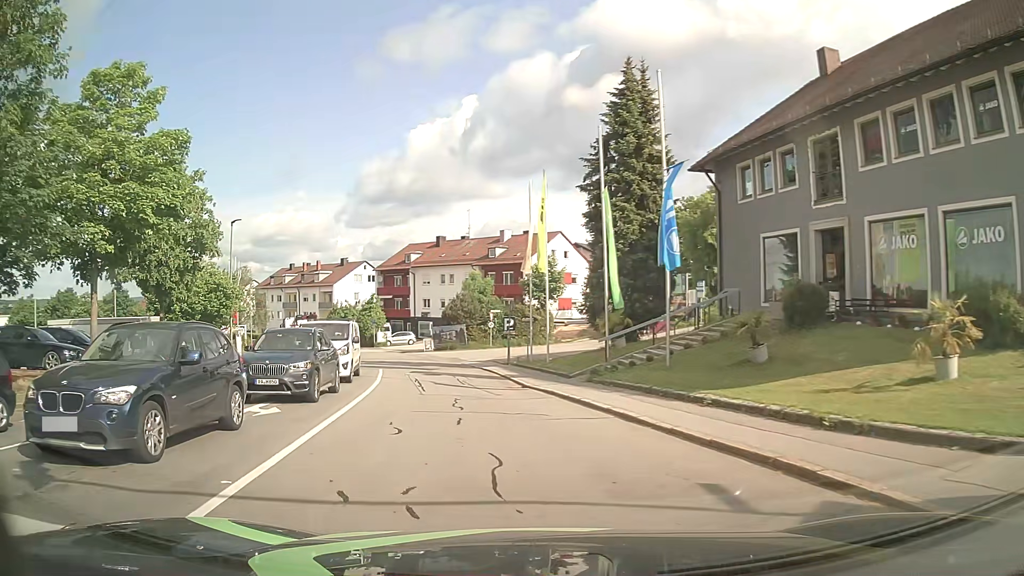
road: residential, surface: asphalt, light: Day
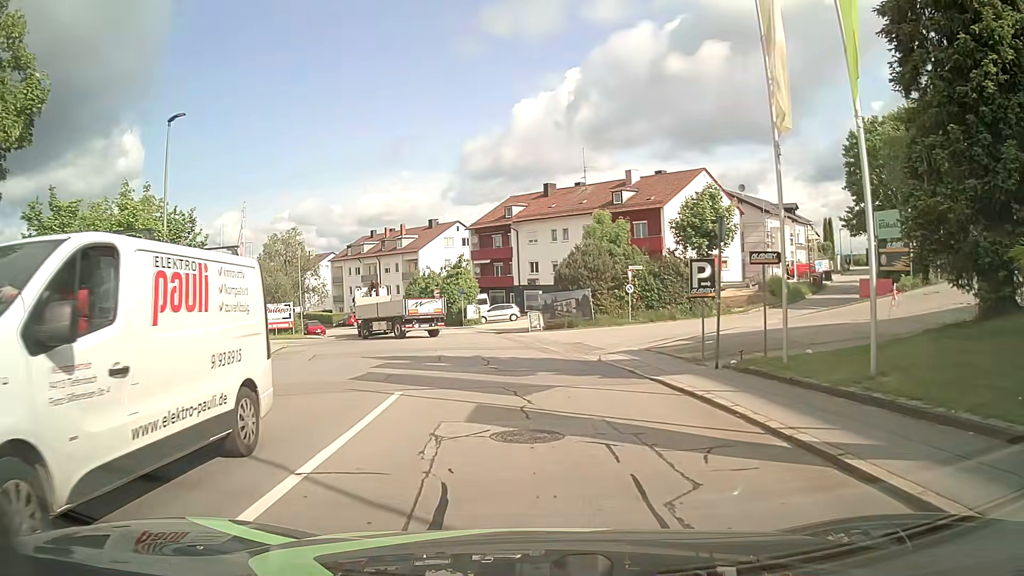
(-2.0, +18.1) m; -8°
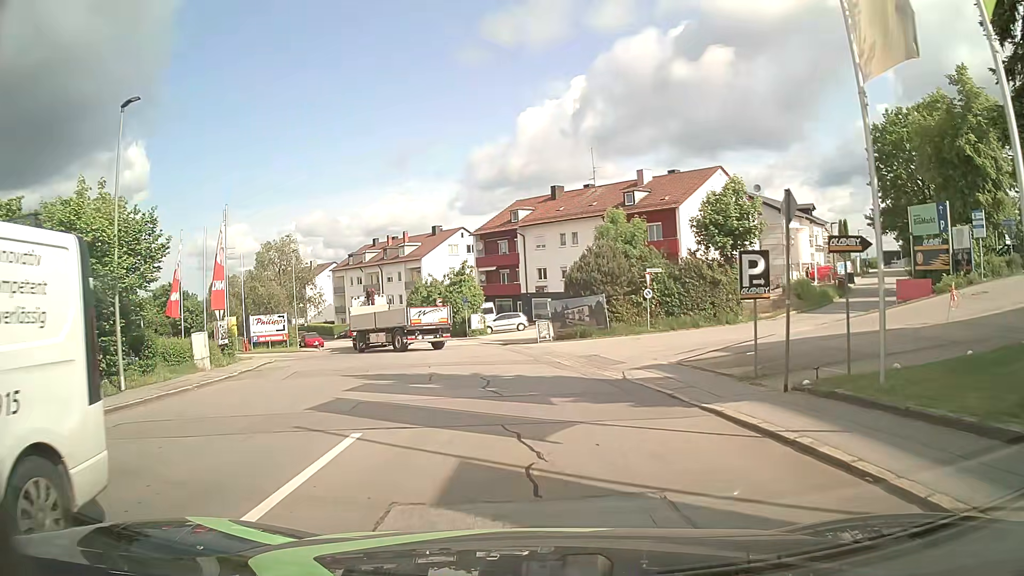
(0.0, +3.3) m; -1°
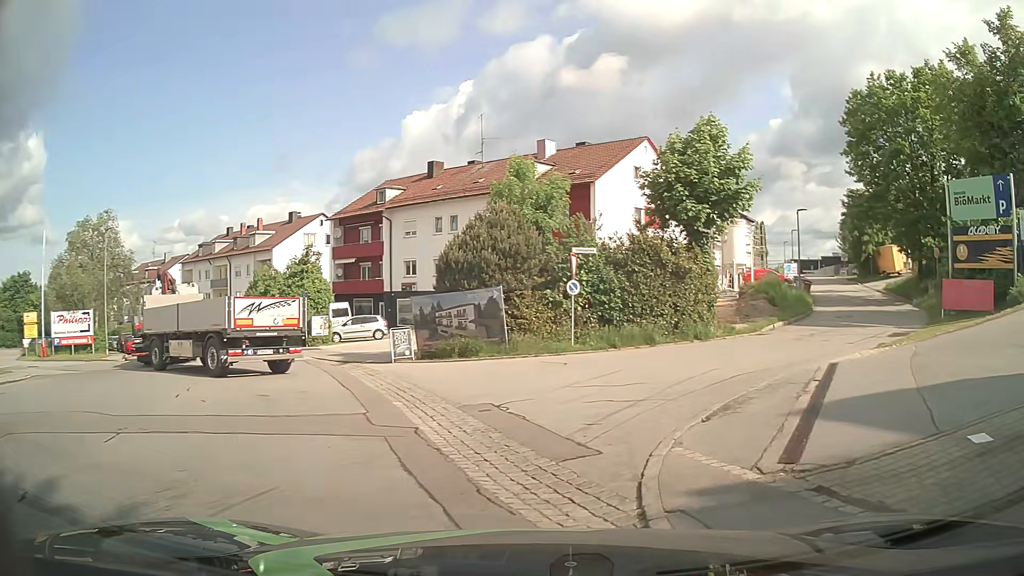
(+0.3, +12.3) m; +10°
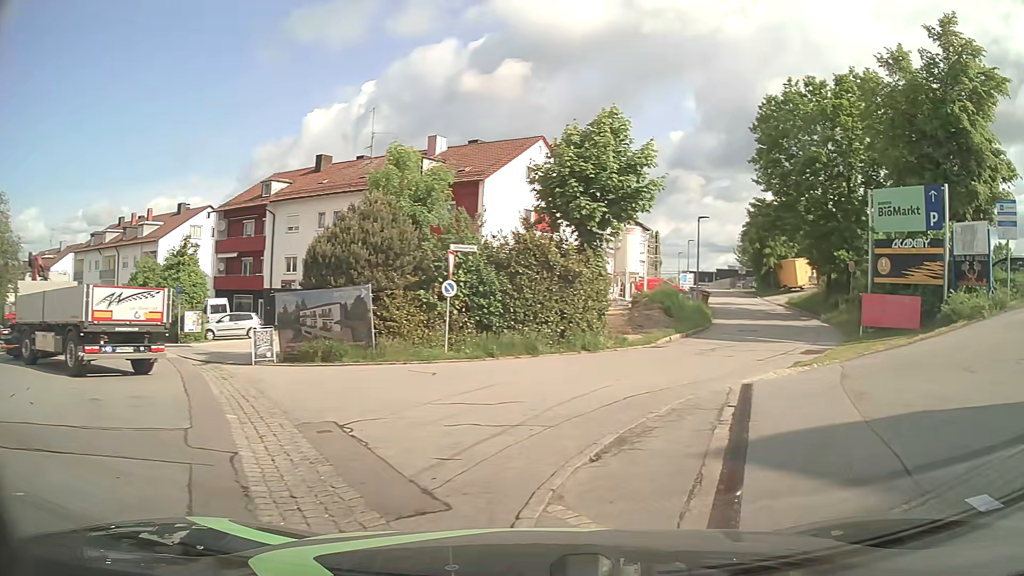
(+0.1, +2.0) m; +9°
